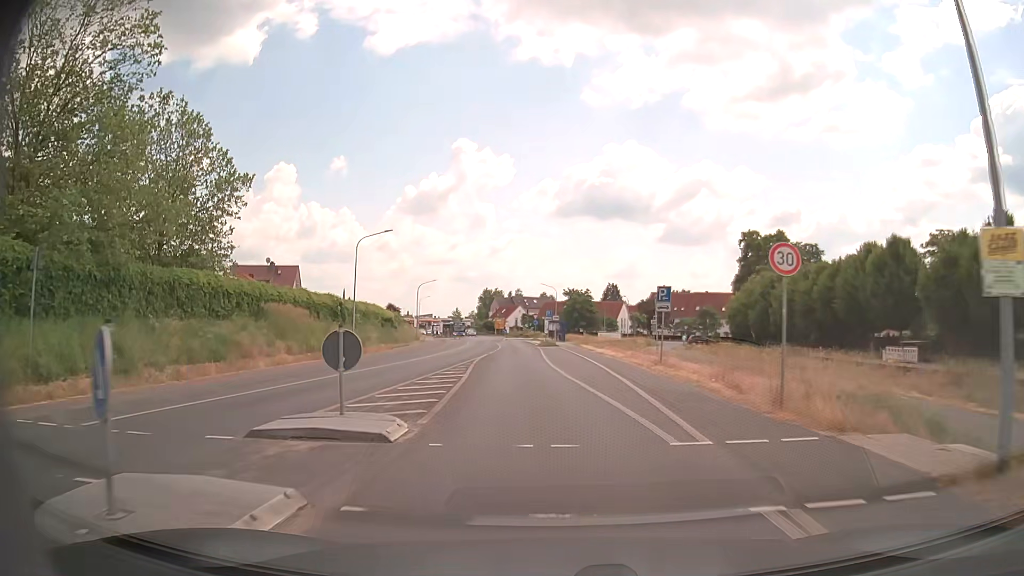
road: tertiary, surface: asphalt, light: Day
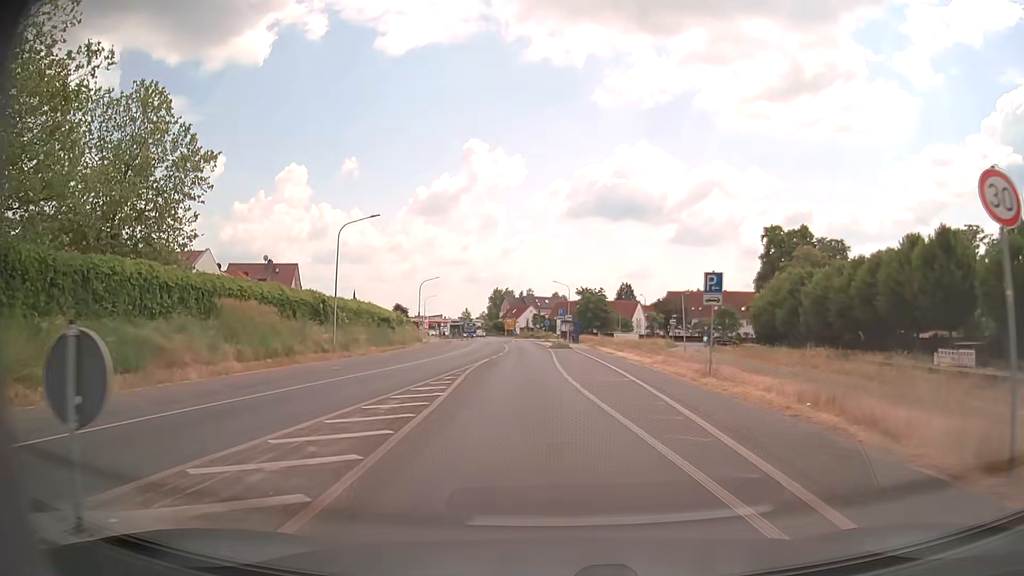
(0.0, +6.1) m; -1°
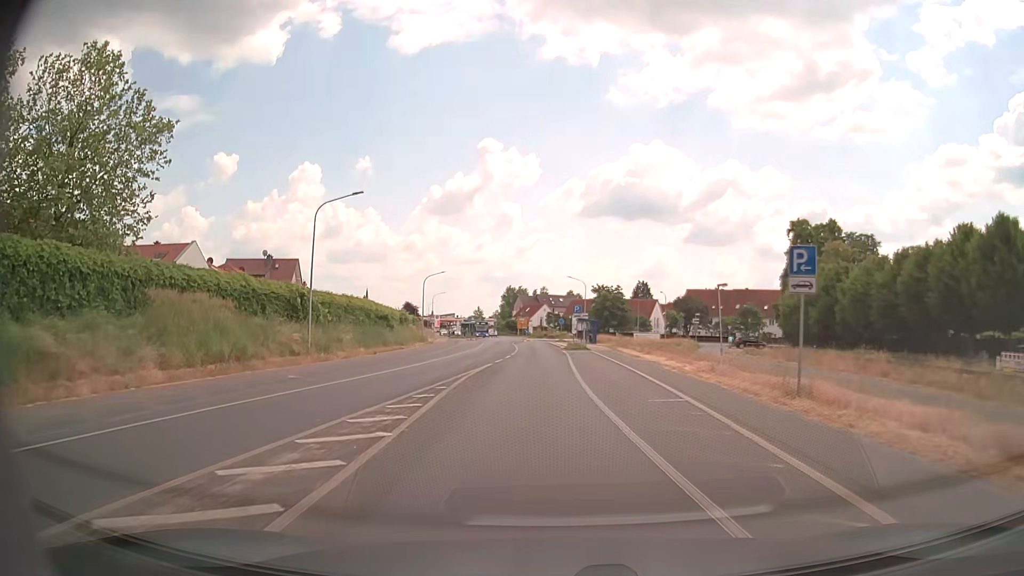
(-0.1, +6.1) m; -1°
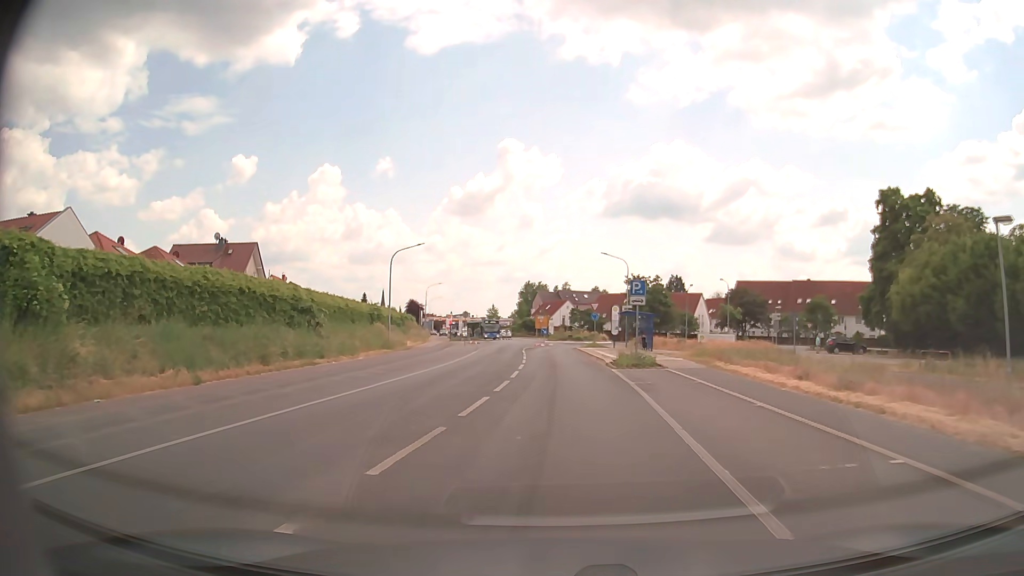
(-0.6, +24.0) m; -2°
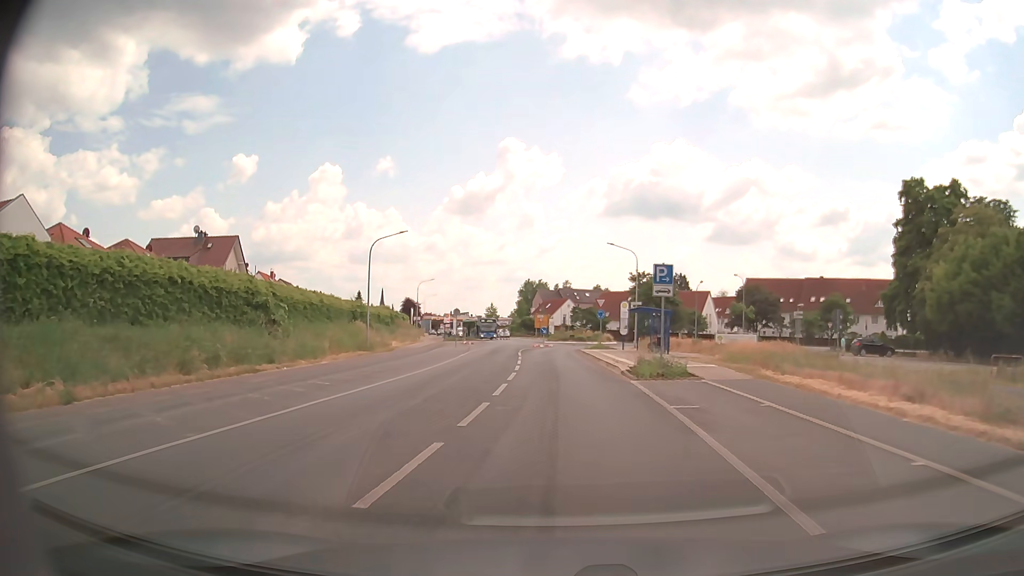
(0.0, +5.9) m; 0°
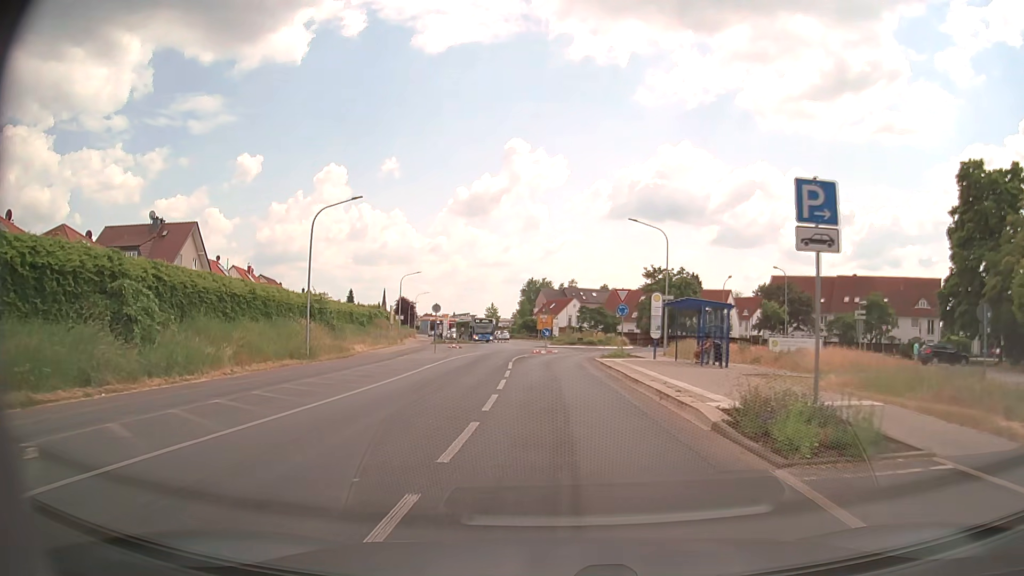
(0.0, +11.7) m; 0°
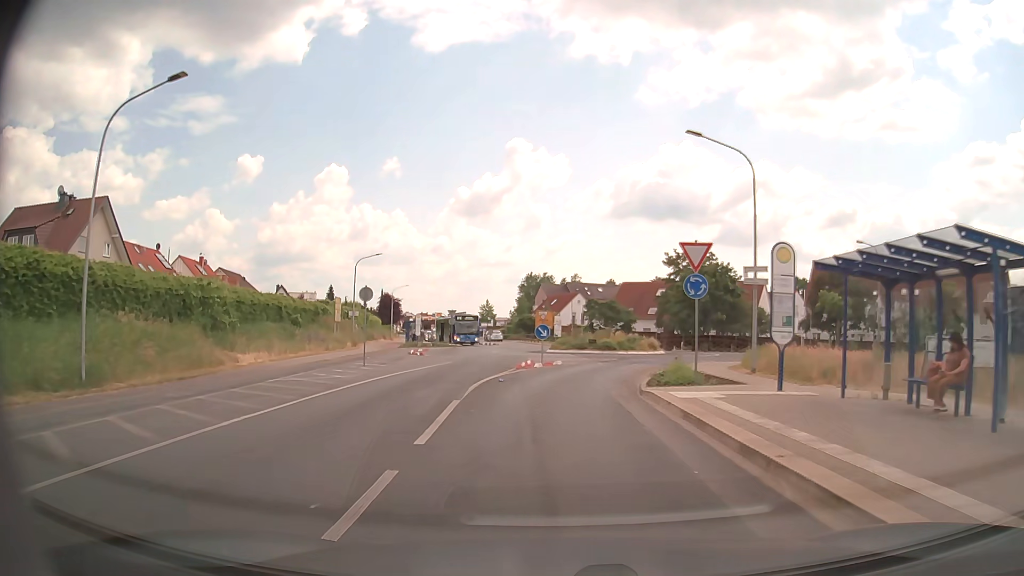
(0.0, +17.1) m; 0°
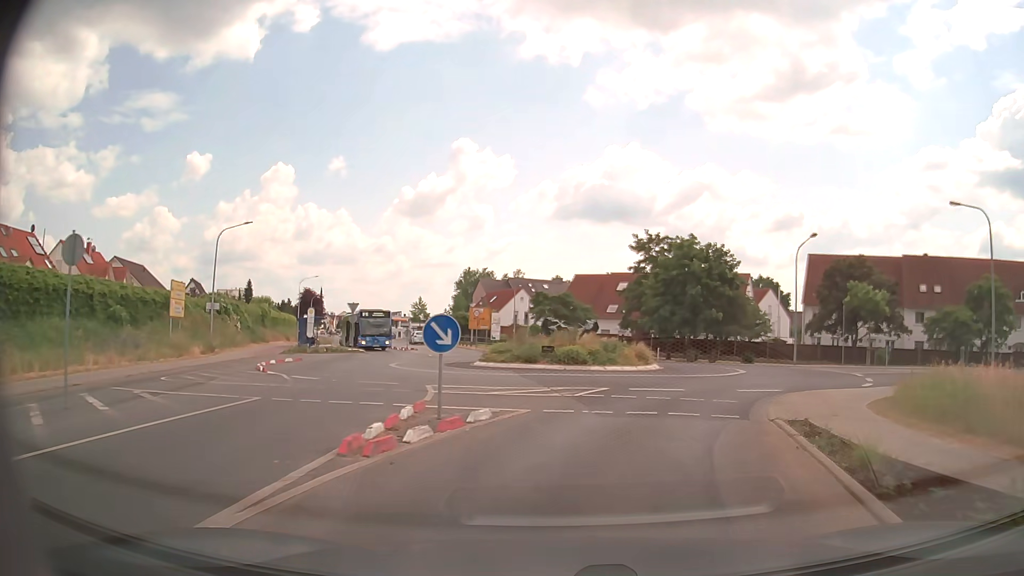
(0.0, +16.4) m; +4°
